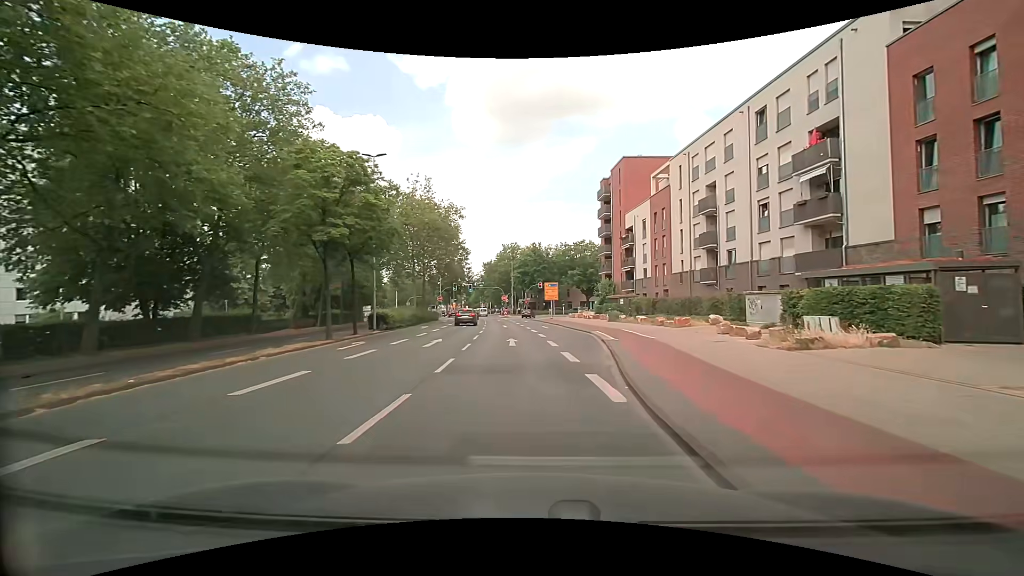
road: secondary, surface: asphalt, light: Day
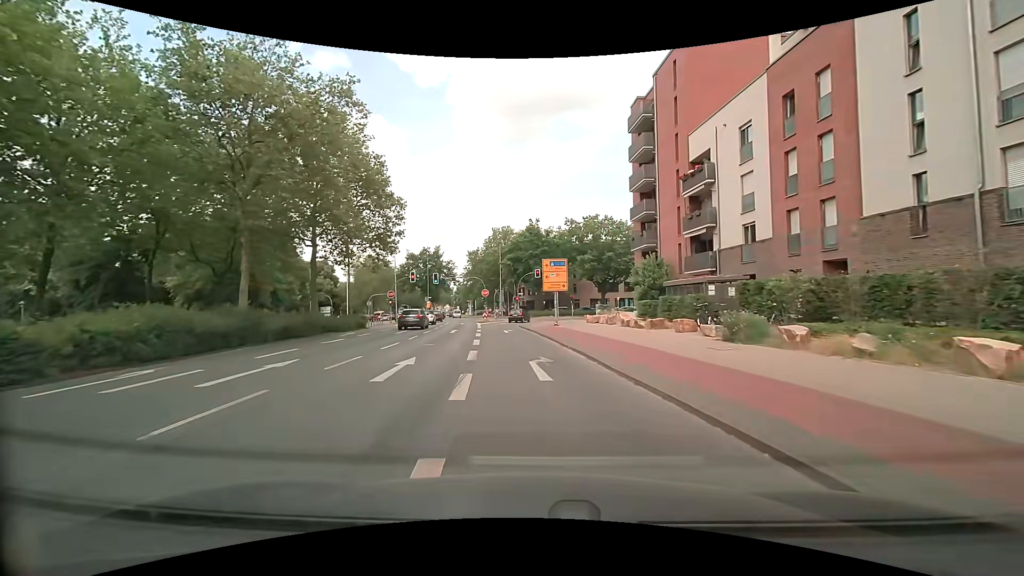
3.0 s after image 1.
(+1.2, +29.8) m; 0°
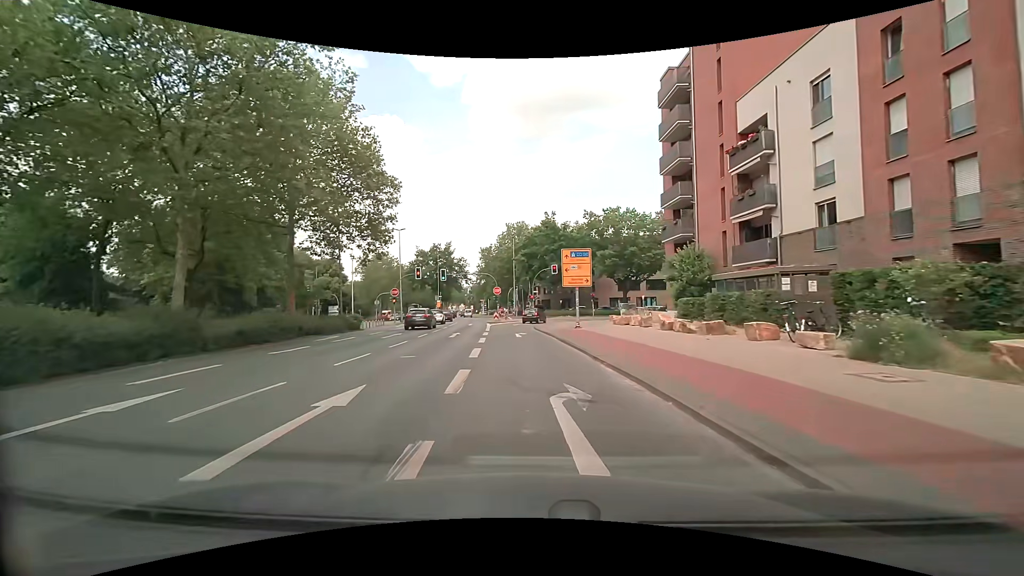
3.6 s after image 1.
(0.0, +5.5) m; -1°
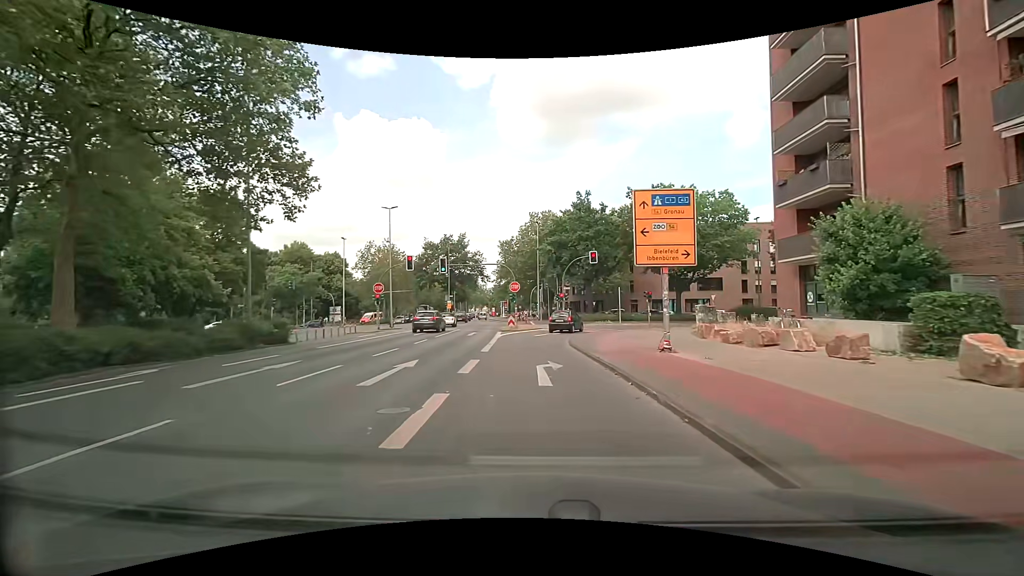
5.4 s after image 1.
(-0.4, +15.0) m; -3°
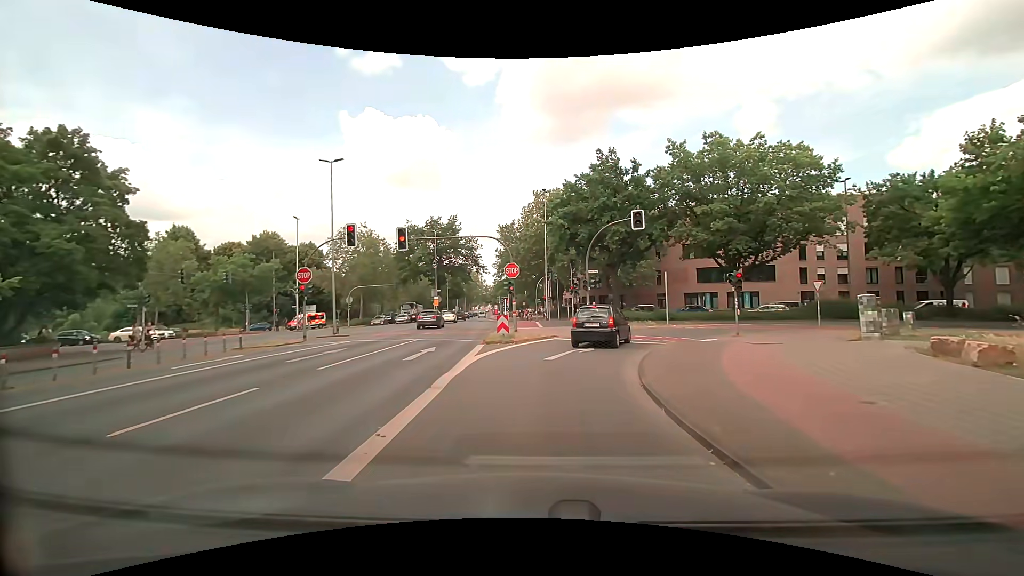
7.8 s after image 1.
(+0.1, +15.2) m; +1°
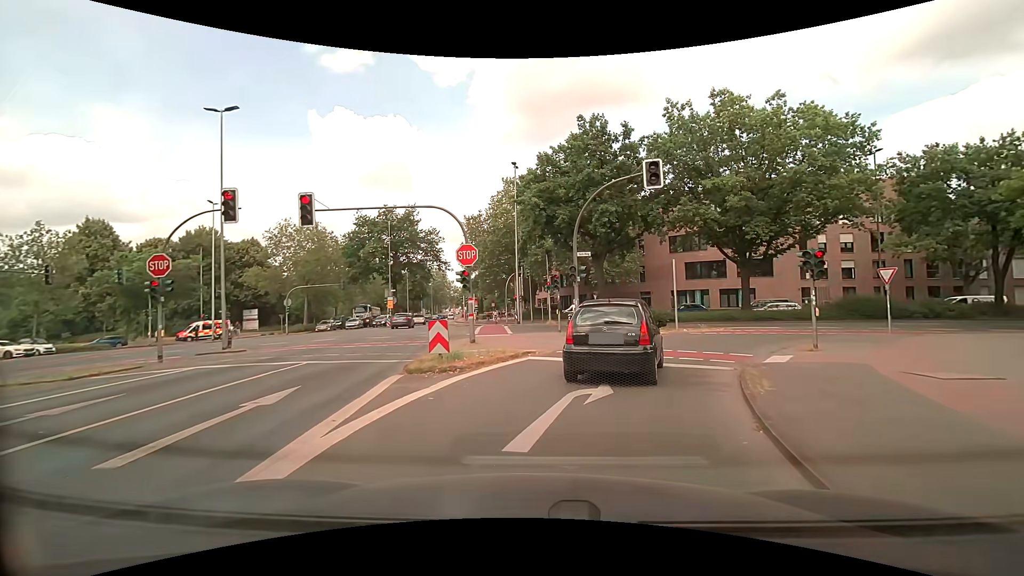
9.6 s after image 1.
(0.0, +8.6) m; +3°
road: secondary_link
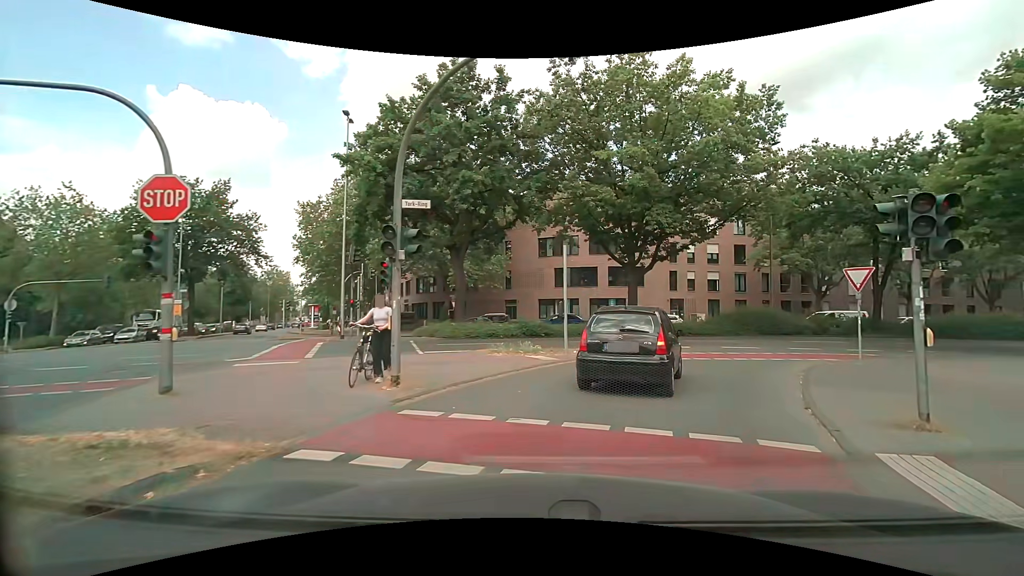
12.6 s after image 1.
(+1.0, +10.0) m; +15°
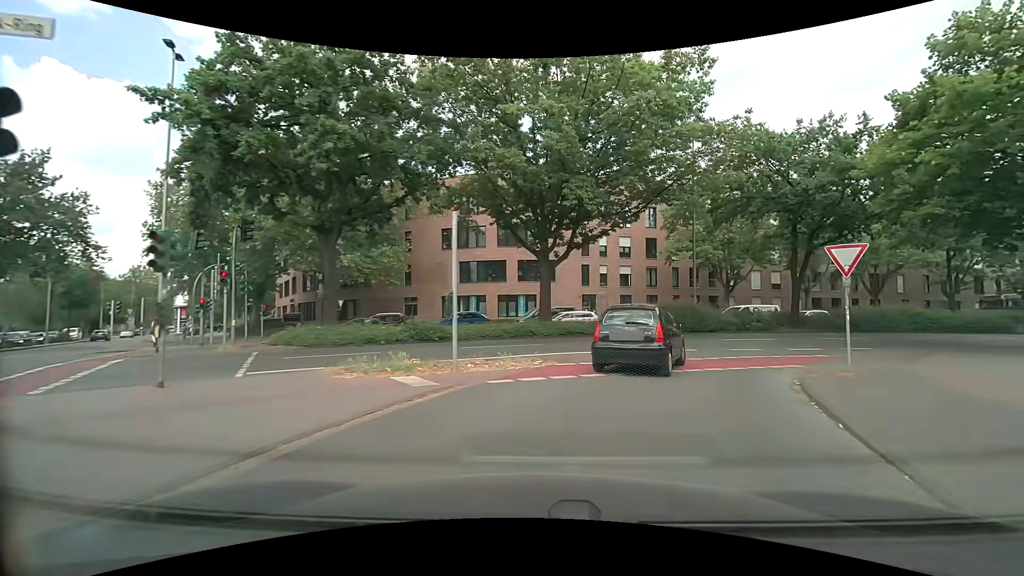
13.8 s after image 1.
(+0.6, +5.6) m; +10°
